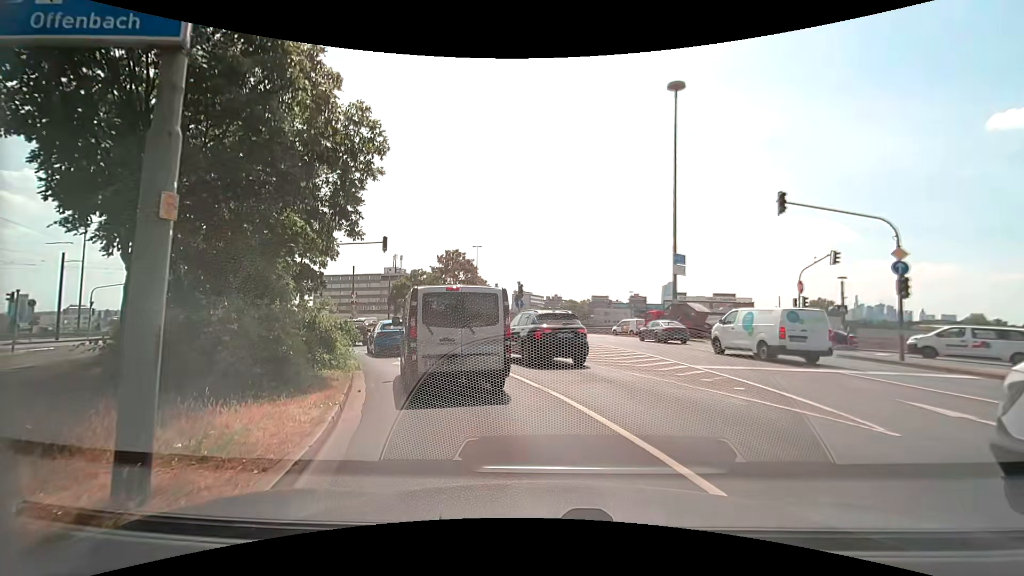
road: primary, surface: asphalt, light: Day
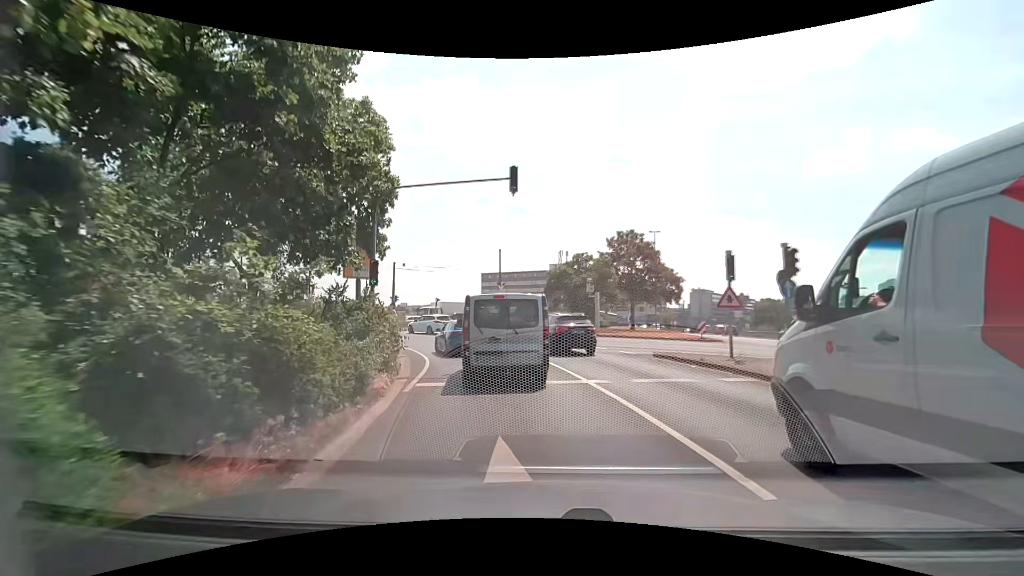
(-2.7, +14.0) m; -20°
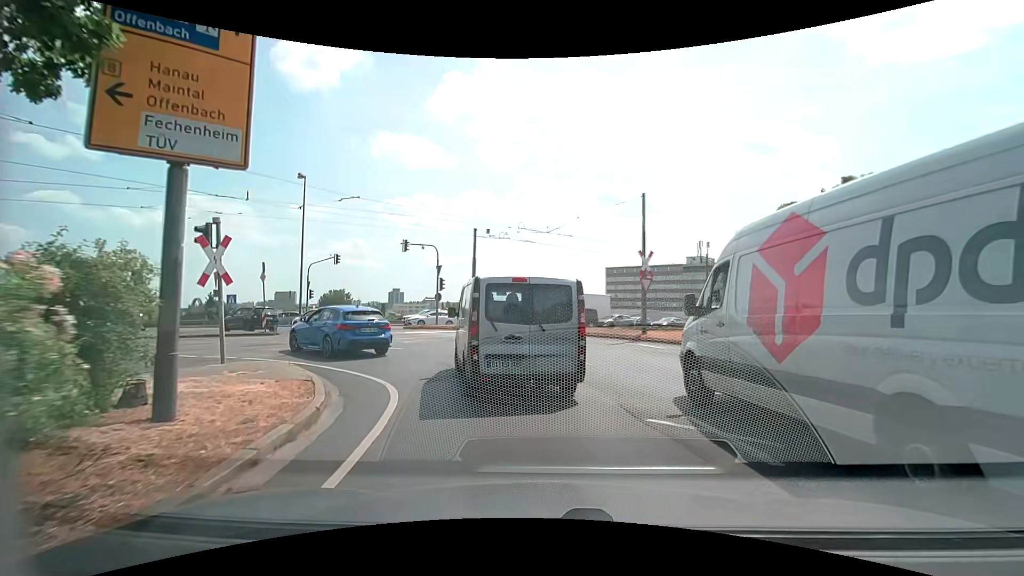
(-2.0, +17.6) m; -15°
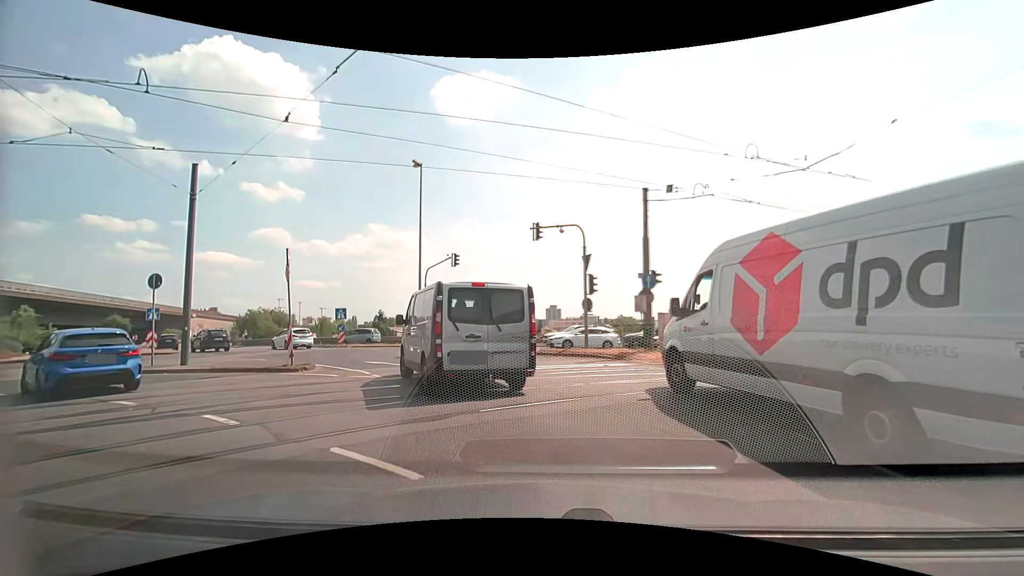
(-1.6, +12.7) m; -16°
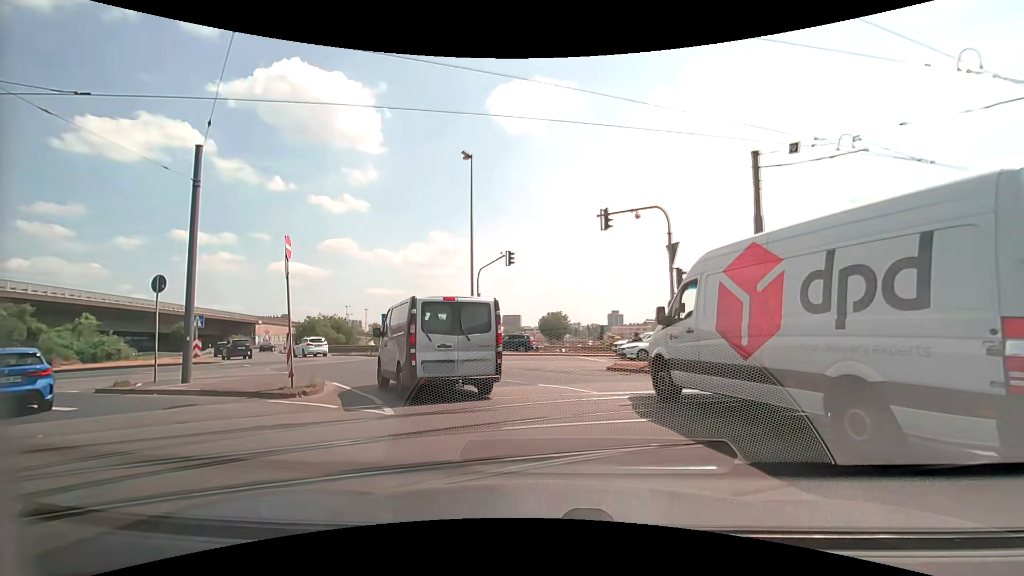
(-0.3, +4.1) m; -8°
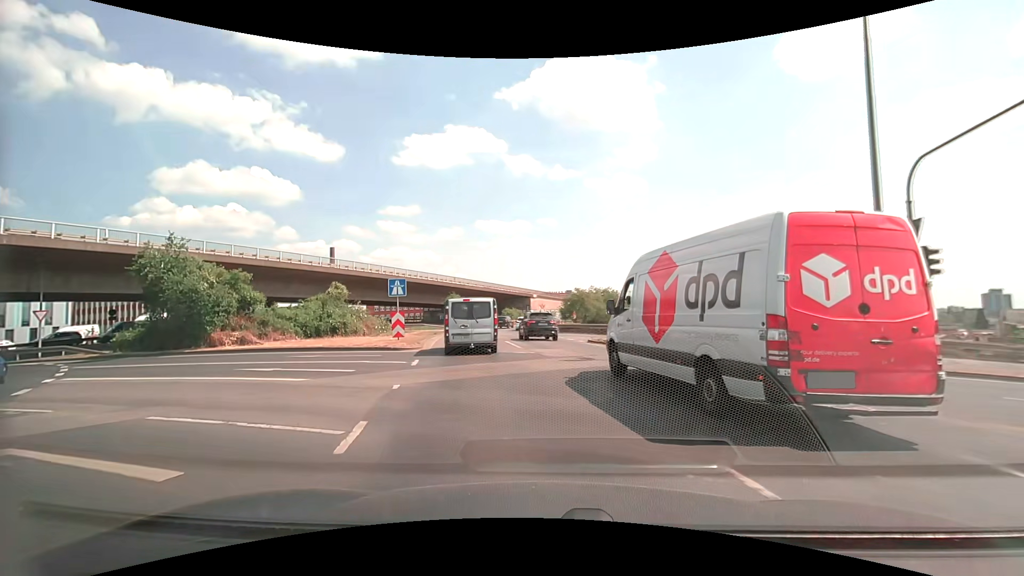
(-4.6, +16.3) m; -32°
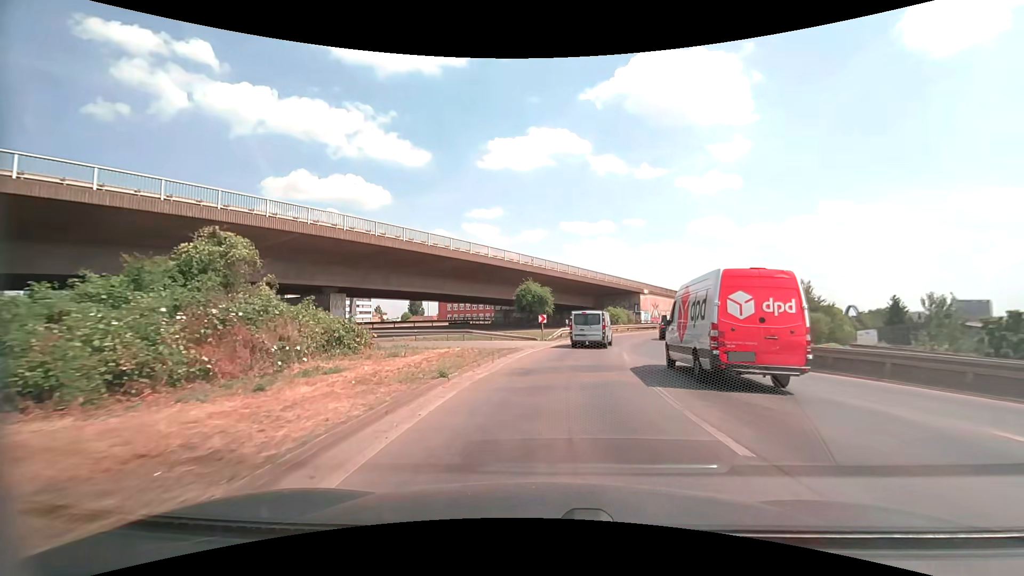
(-4.0, +27.5) m; -10°
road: motorway_link
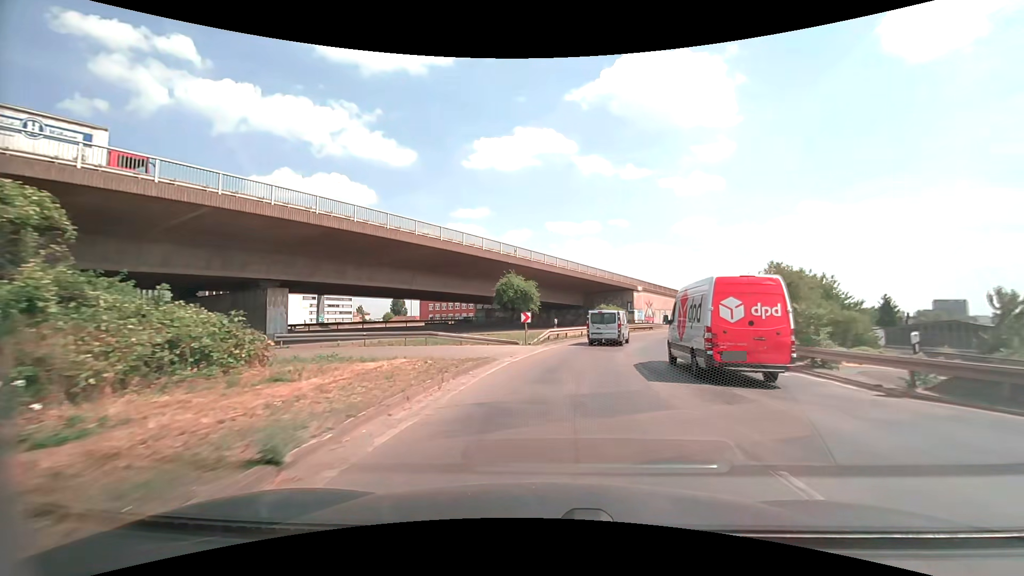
(+0.1, +6.7) m; +2°
(0, +10) (+1, +20) (+3, +30) (+6, +39) (+10, +49) (+14, +58) (+18, +67) (+23, +76) (+27, +85) (+32, +94) m
